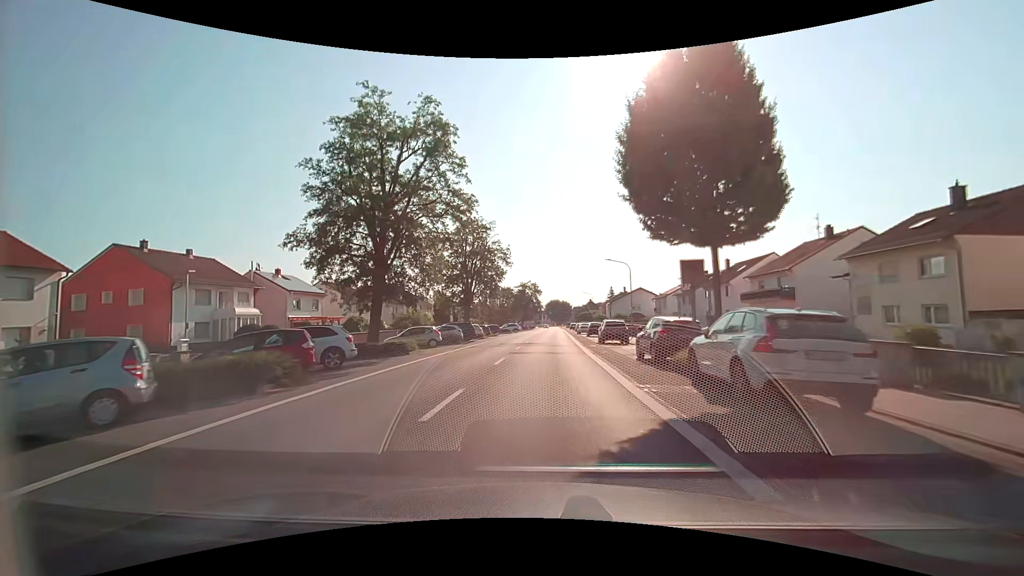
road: secondary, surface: asphalt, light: Day
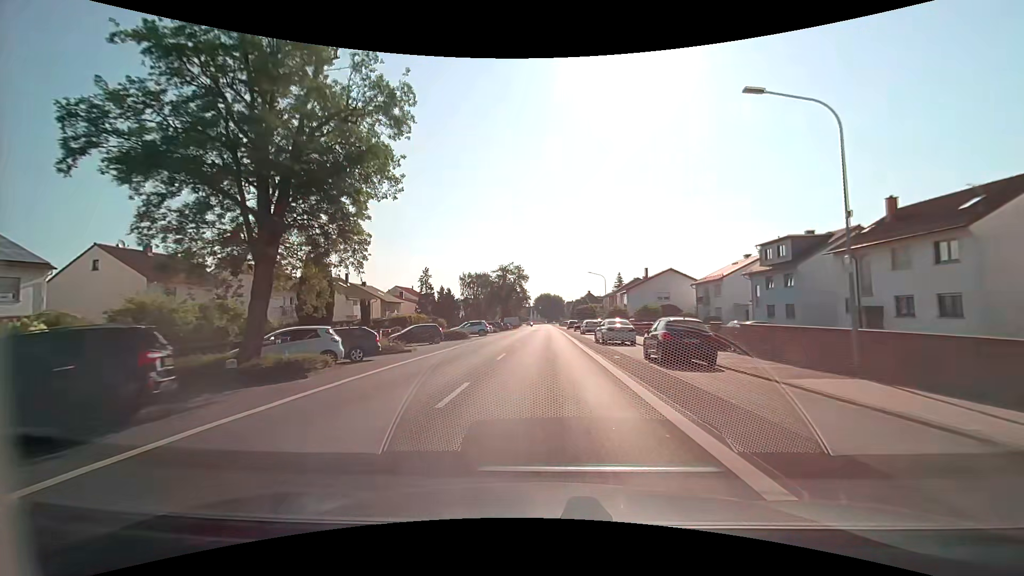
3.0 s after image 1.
(+0.4, +35.5) m; +1°
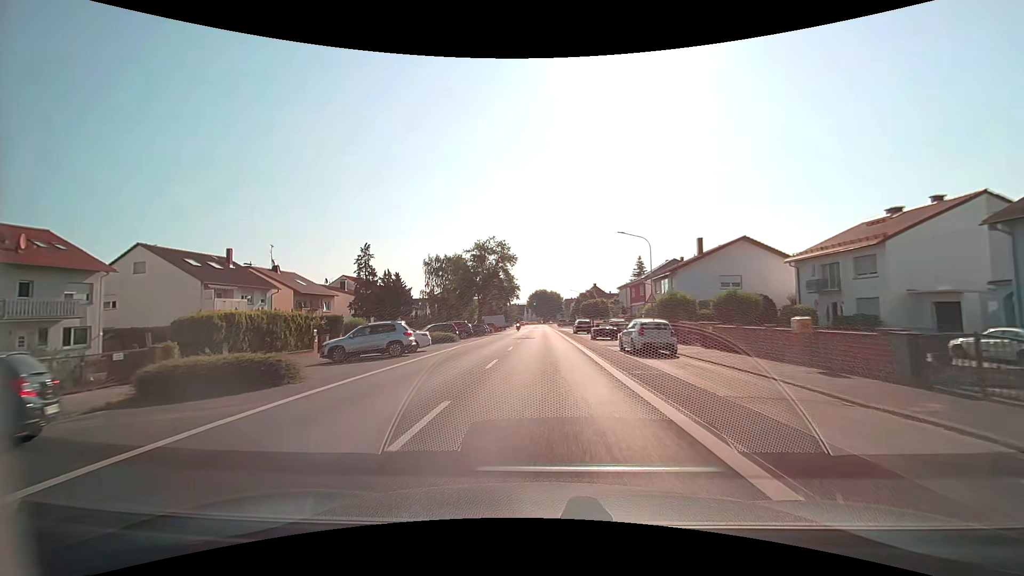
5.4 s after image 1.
(+0.1, +29.7) m; 0°
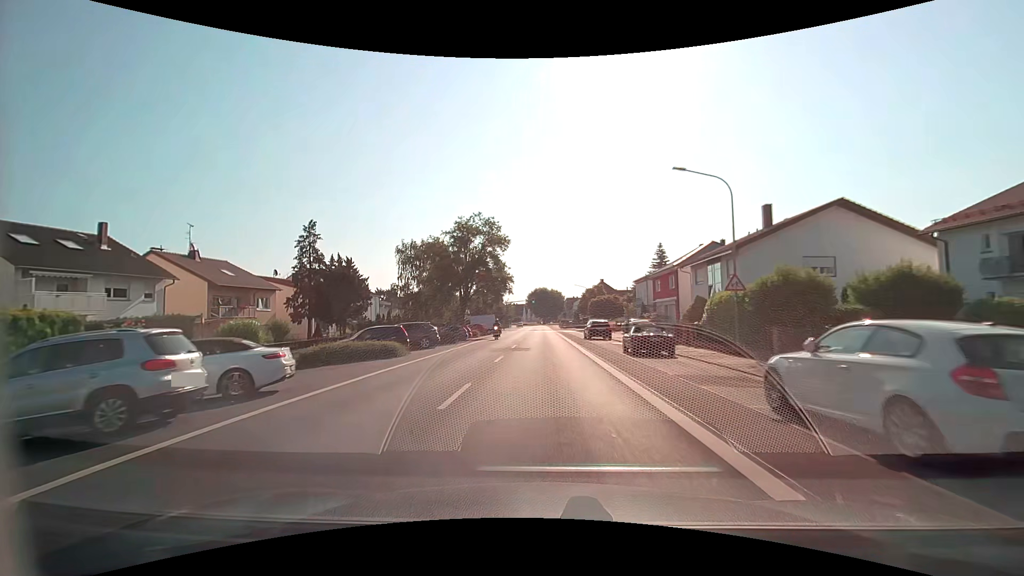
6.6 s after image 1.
(0.0, +15.3) m; 0°
(0, +10) (0, +20) (0, +30) (0, +40) (0, +50) (0, +60) (0, +70) (0, +80) (0, +90) (0, +100) m
